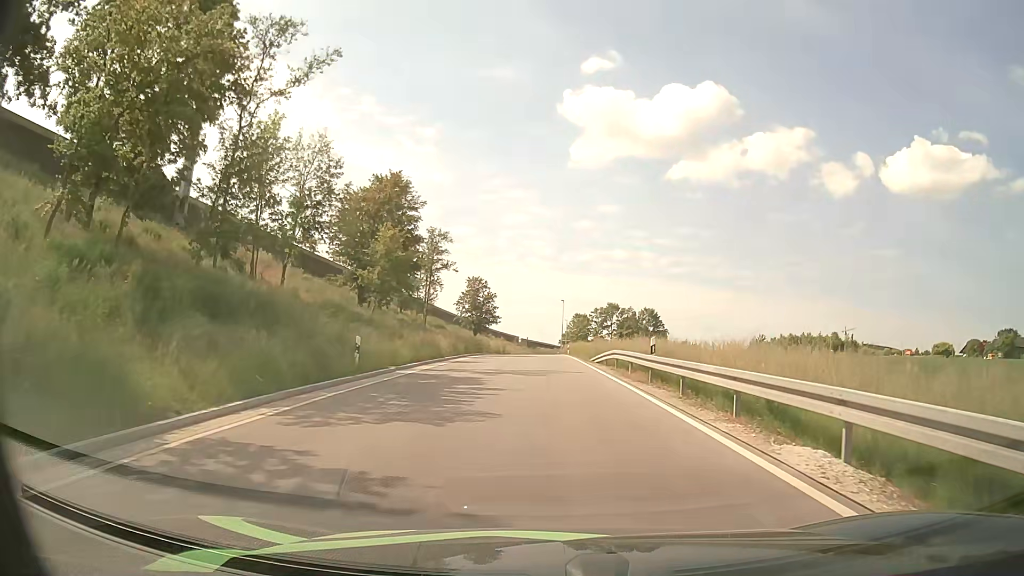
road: unclassified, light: Day
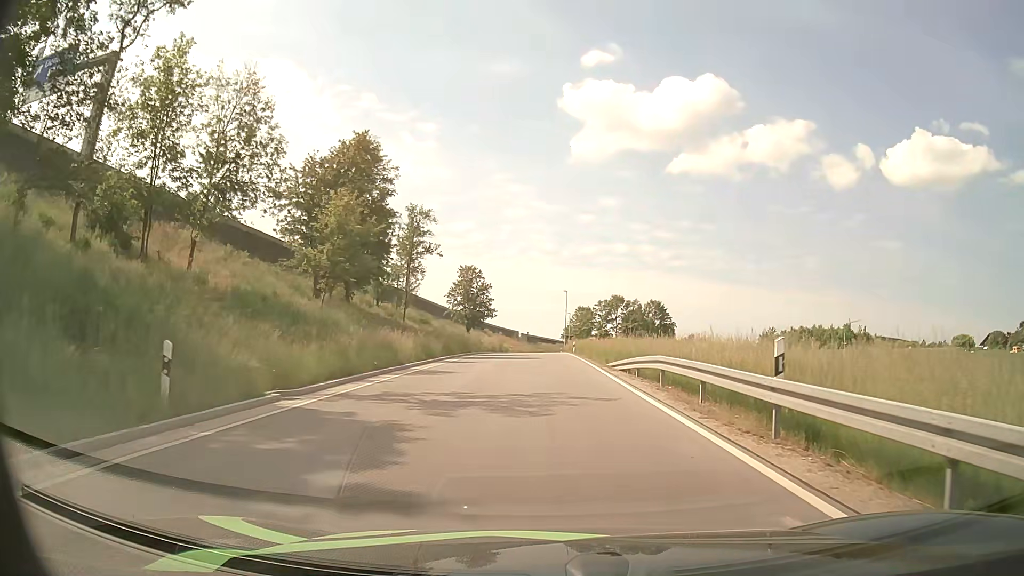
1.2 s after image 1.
(-0.1, +10.2) m; 0°
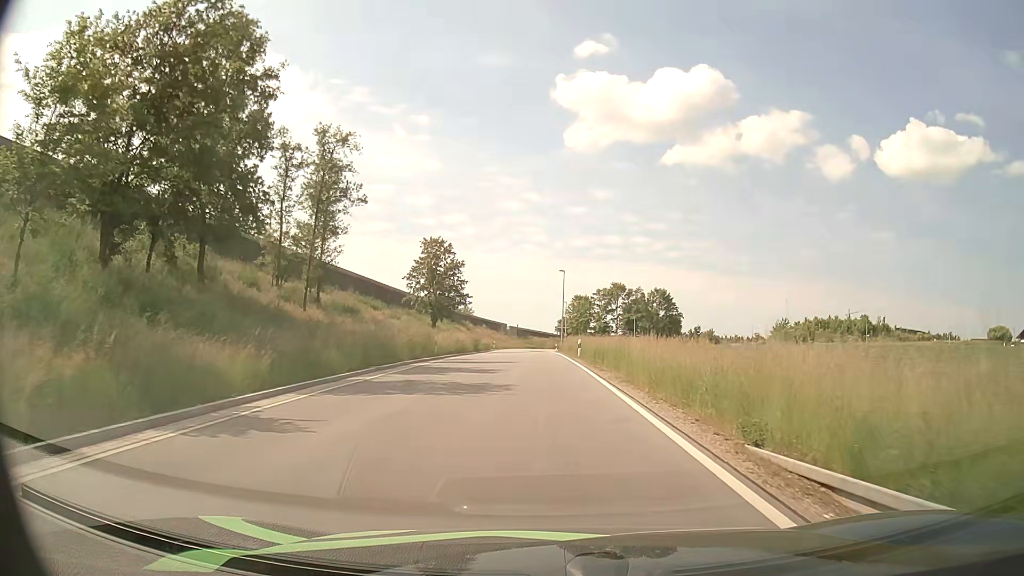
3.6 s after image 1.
(0.0, +21.3) m; 0°
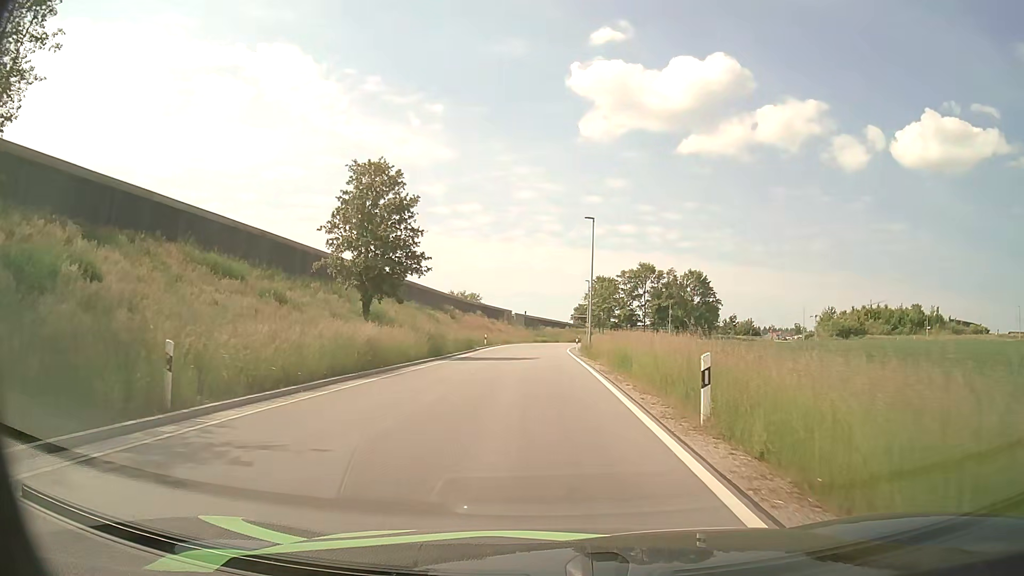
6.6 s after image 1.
(-0.2, +28.6) m; -1°
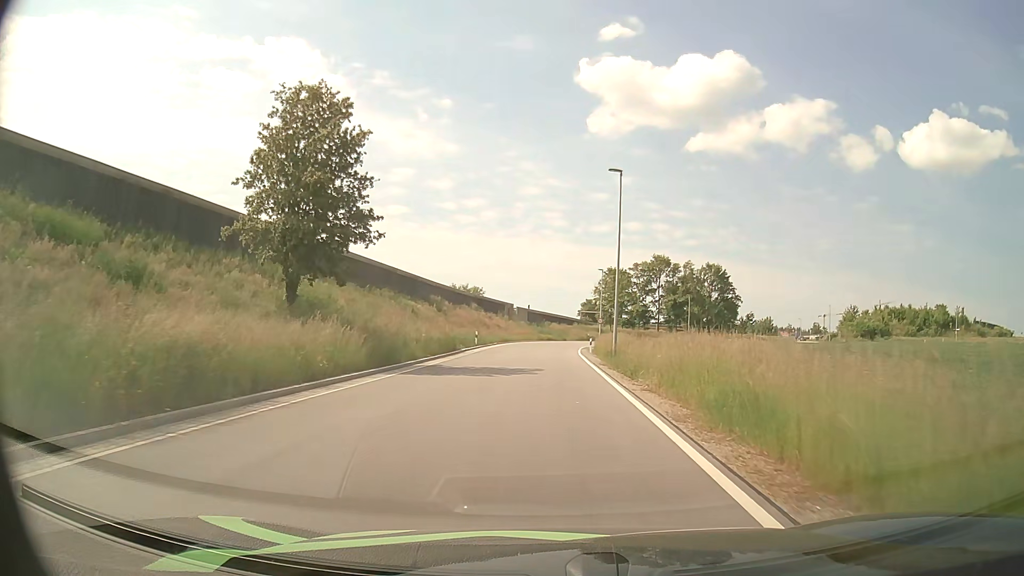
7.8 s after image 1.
(-0.1, +12.1) m; 0°
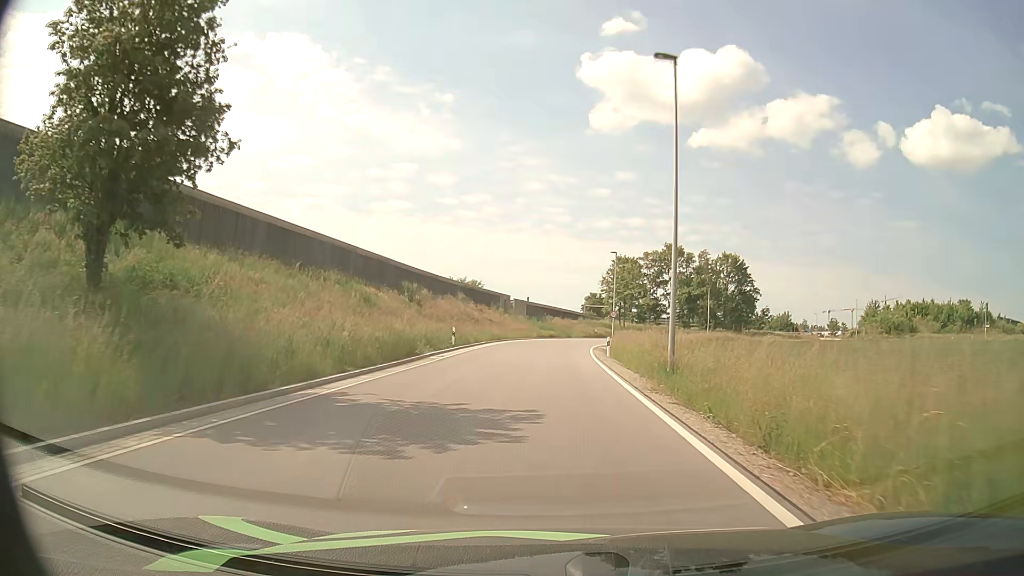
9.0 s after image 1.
(-0.1, +12.6) m; 0°
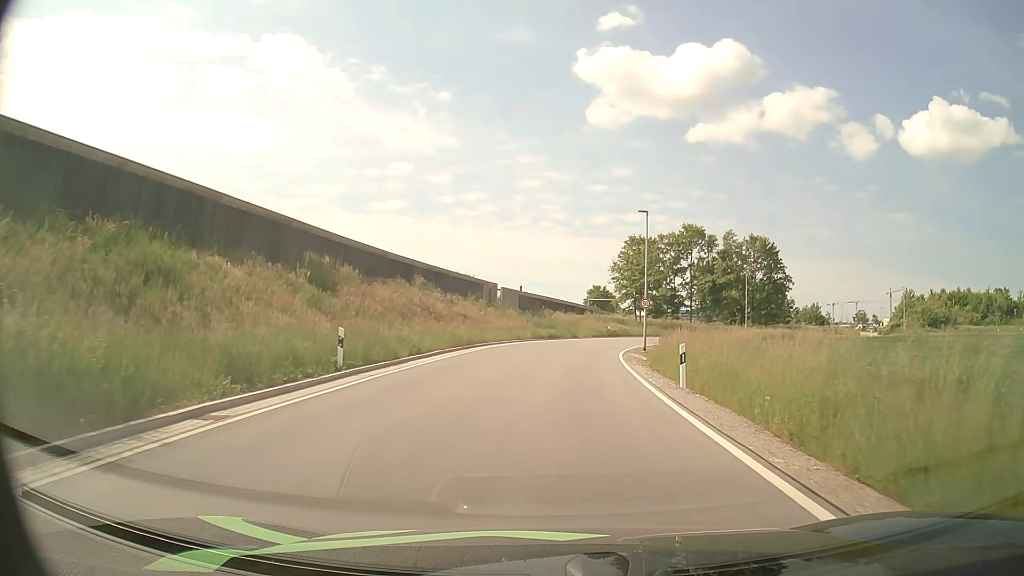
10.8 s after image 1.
(0.0, +19.7) m; 0°
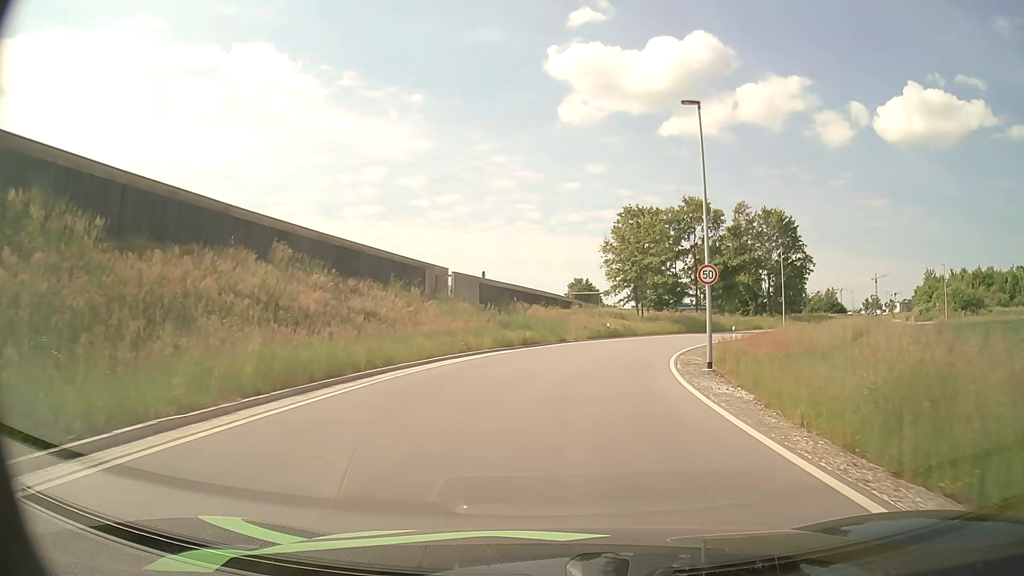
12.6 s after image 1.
(+0.2, +19.4) m; +2°
(0, +10) (+1, +20) (+3, +30) (+6, +39) (+10, +48) (+15, +57) (+22, +64) (+29, +71) (+38, +77) (+46, +81) m
